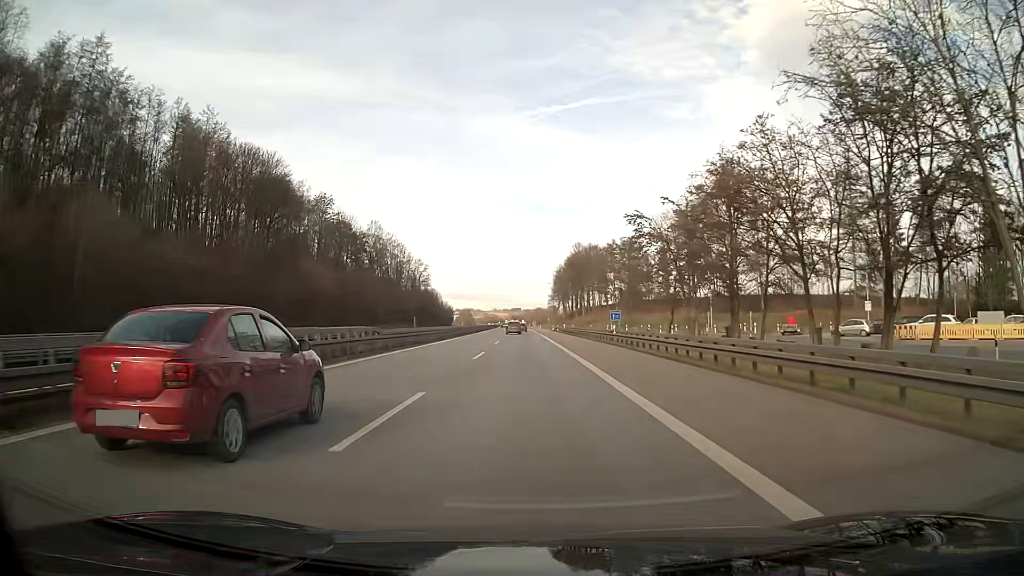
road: motorway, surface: asphalt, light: Day
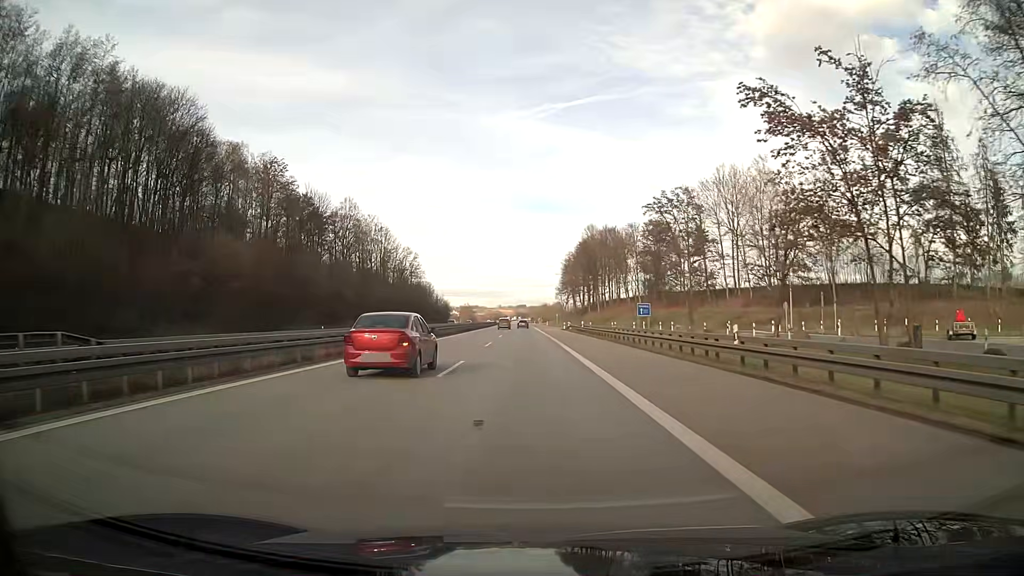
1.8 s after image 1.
(-0.1, +27.4) m; -1°
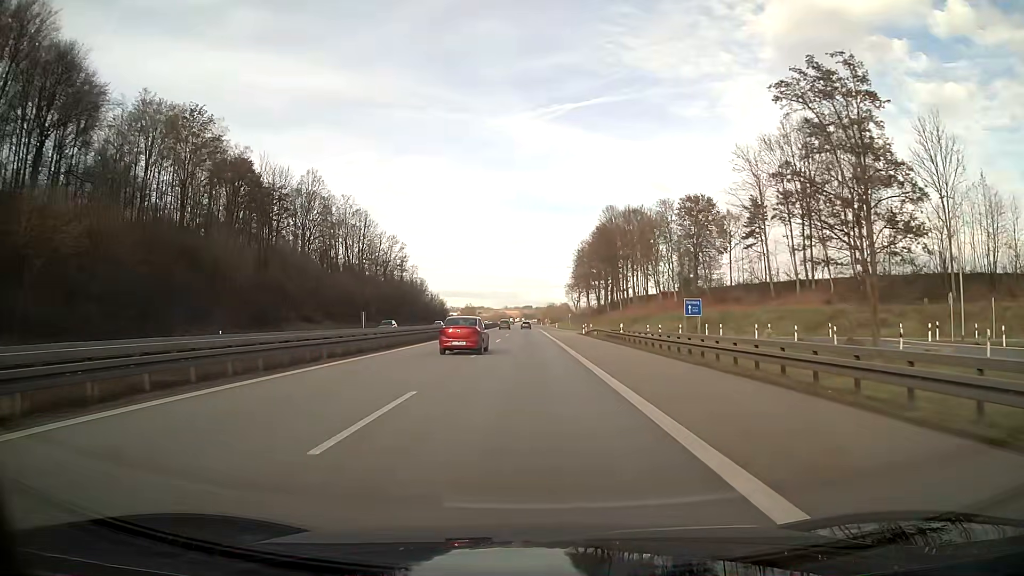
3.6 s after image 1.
(0.0, +27.4) m; 0°
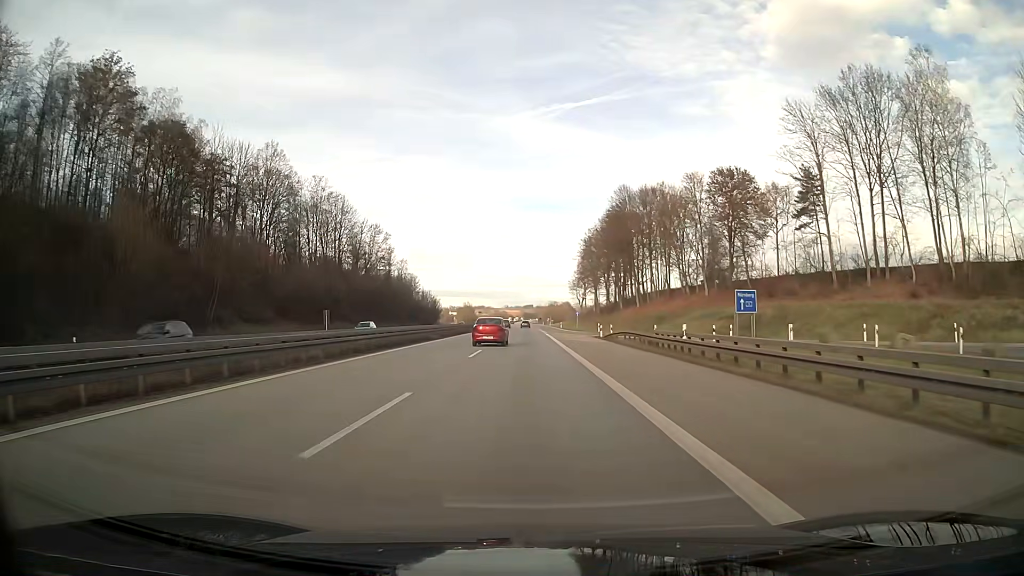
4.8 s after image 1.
(0.0, +18.3) m; 0°
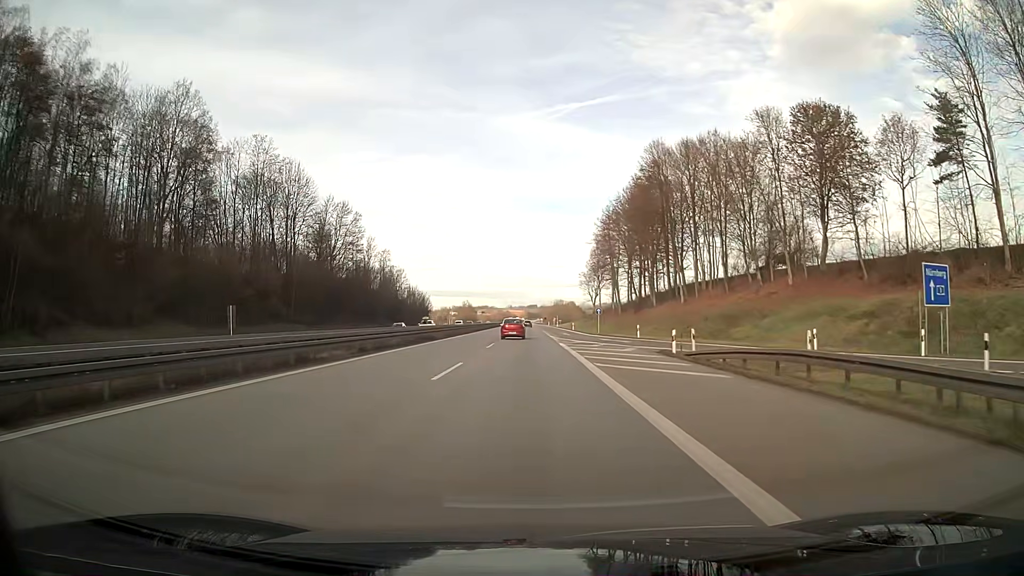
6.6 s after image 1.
(0.0, +27.5) m; 0°
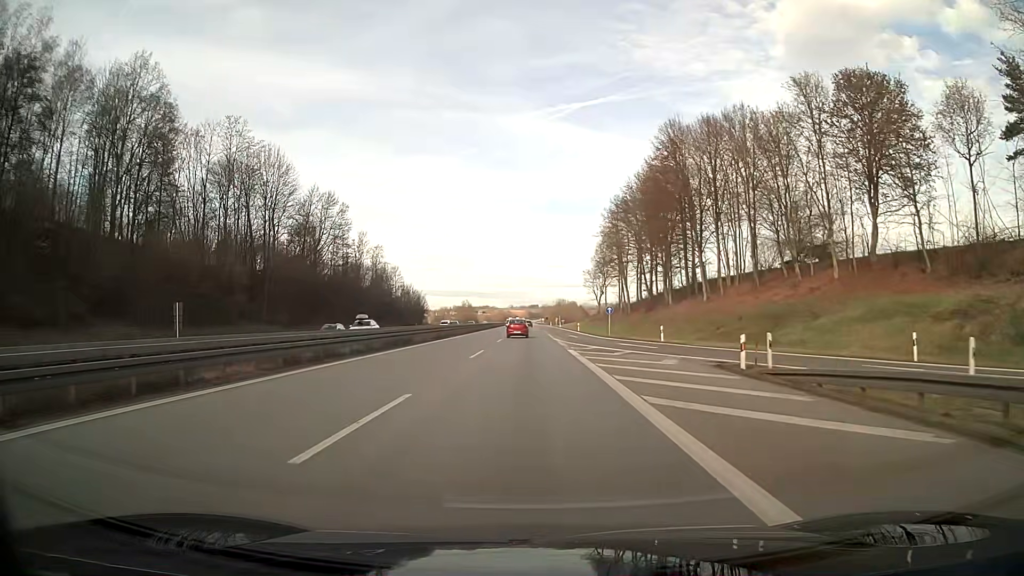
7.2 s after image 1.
(0.0, +9.2) m; 0°
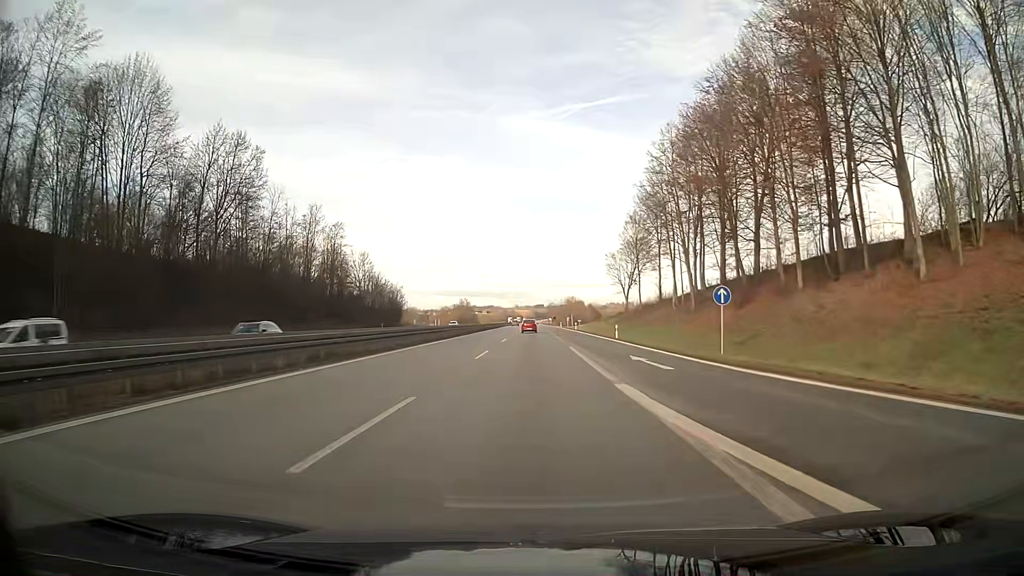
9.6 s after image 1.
(-0.2, +36.7) m; -1°
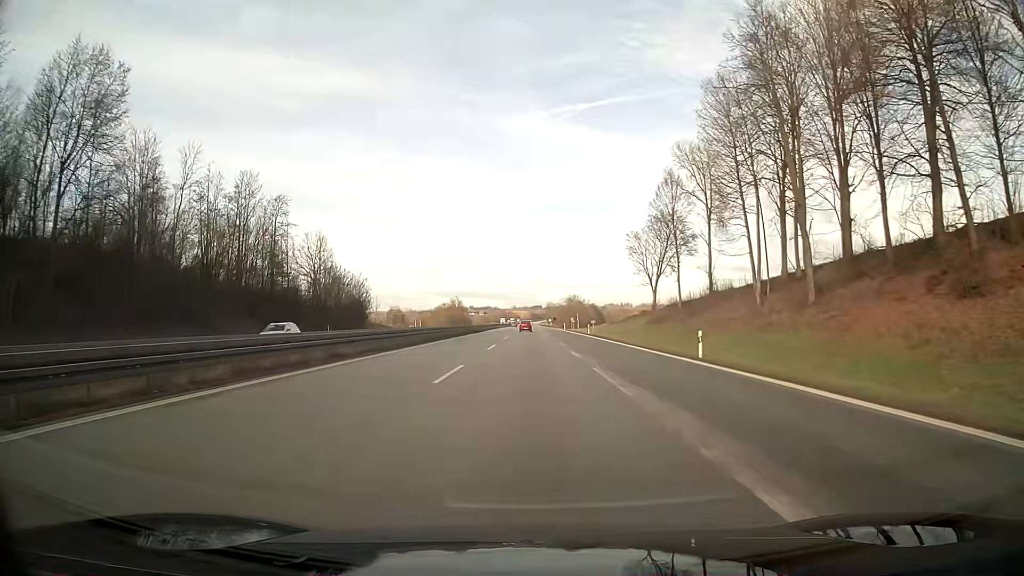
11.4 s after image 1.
(+0.1, +27.5) m; 0°
